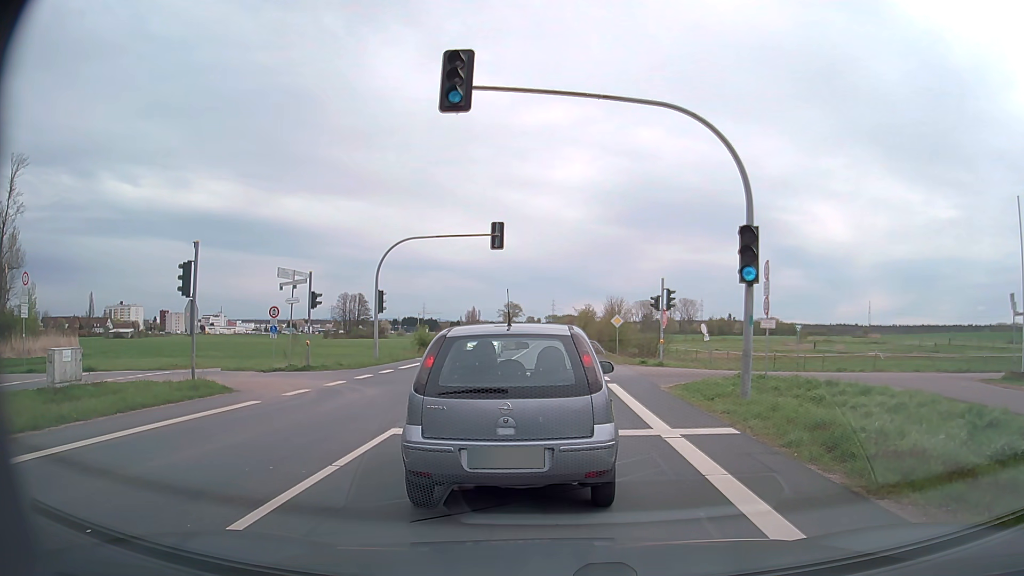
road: secondary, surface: asphalt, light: Day
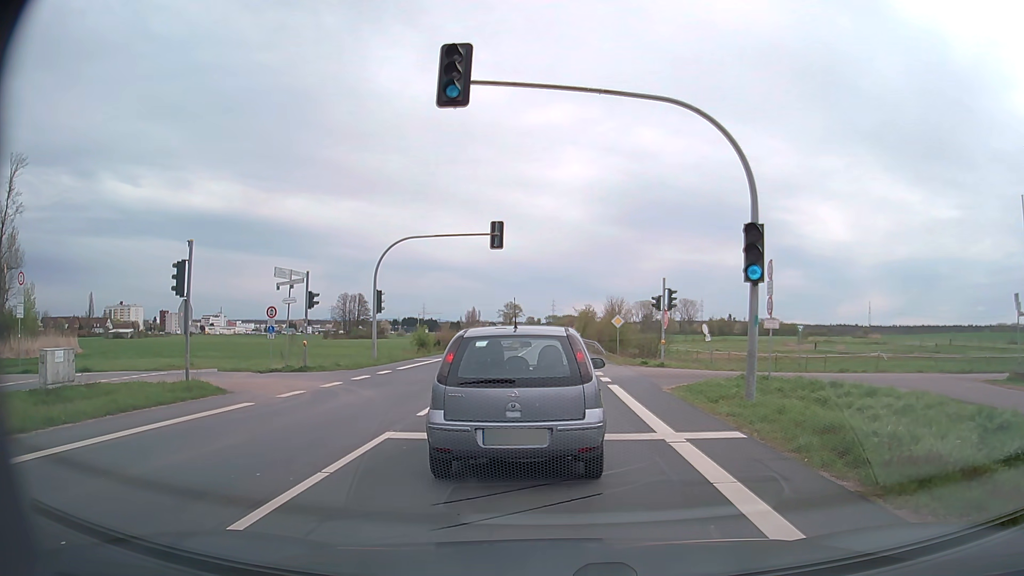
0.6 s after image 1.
(0.0, +0.4) m; 0°
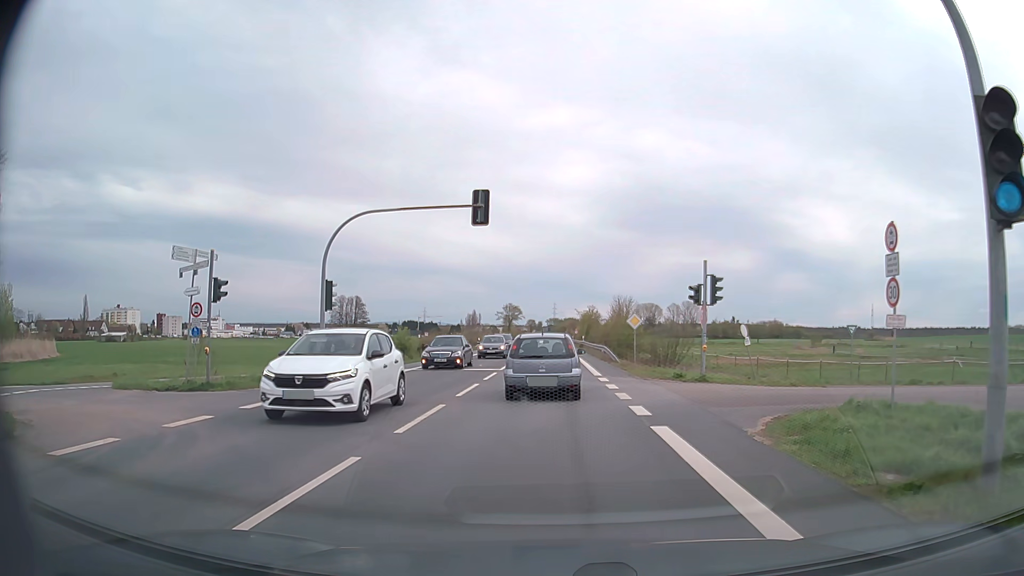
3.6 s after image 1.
(-0.2, +8.2) m; -1°
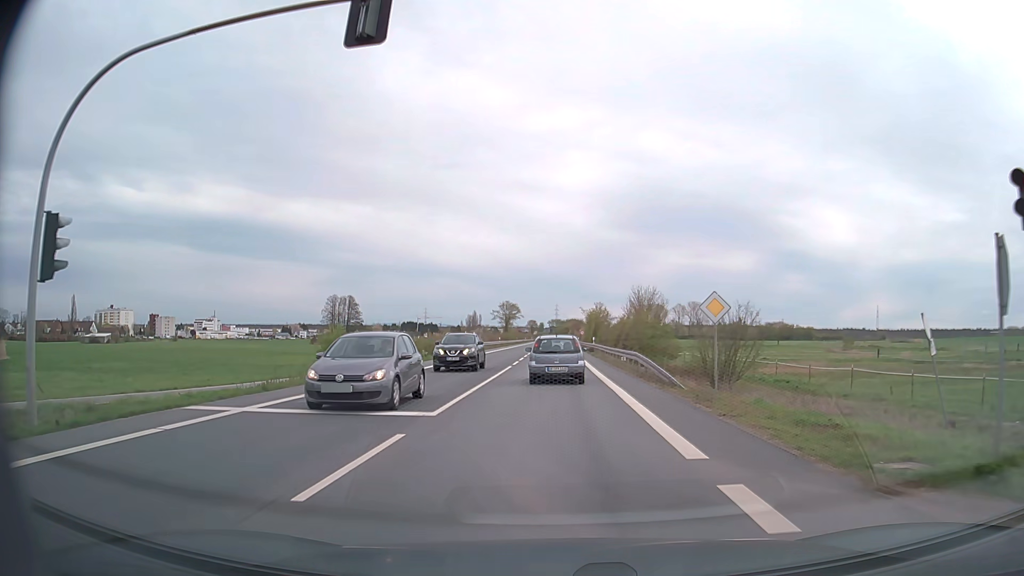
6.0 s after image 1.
(0.0, +16.5) m; 0°
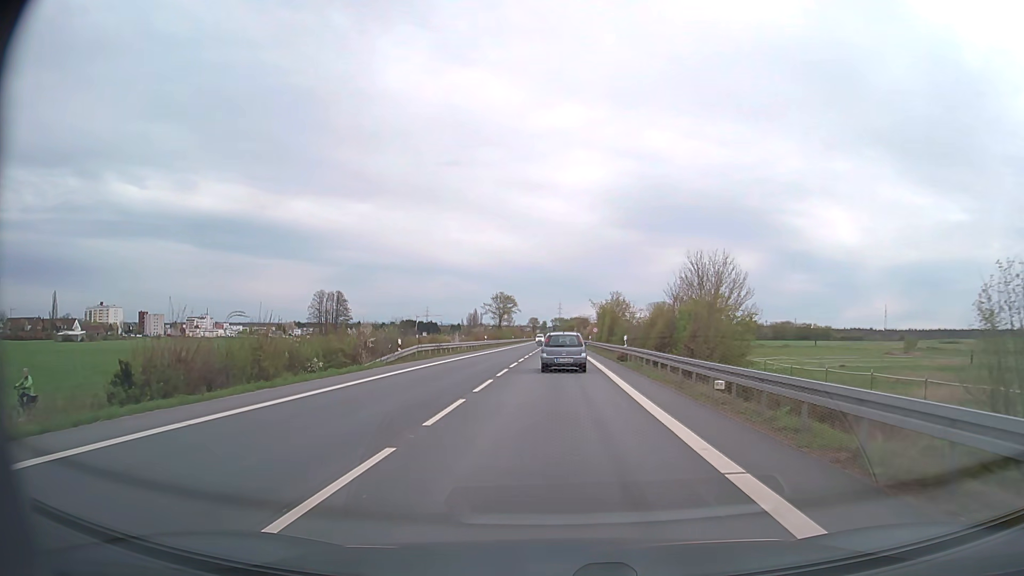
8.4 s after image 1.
(0.0, +24.7) m; 0°
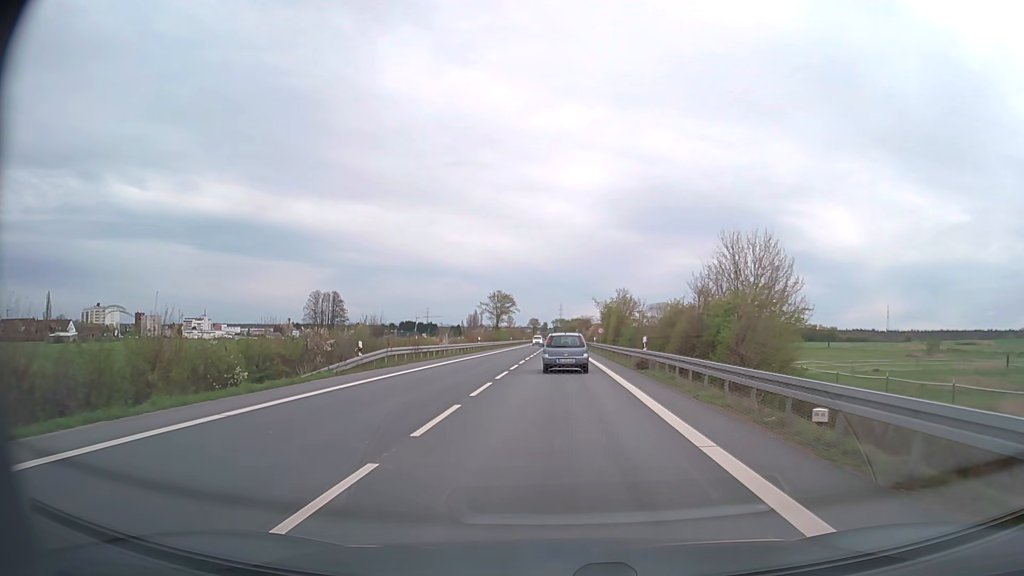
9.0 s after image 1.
(0.0, +7.3) m; 0°
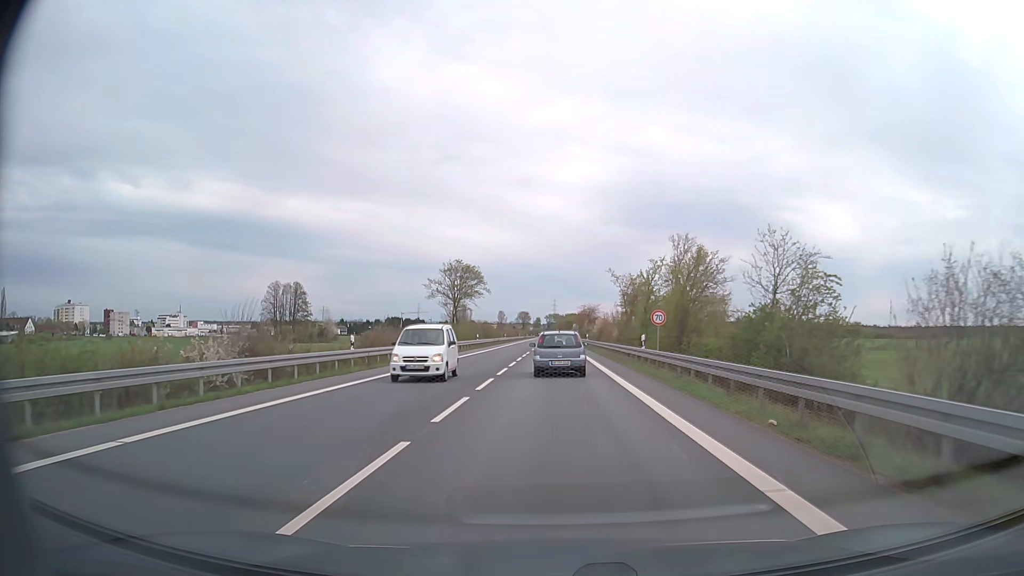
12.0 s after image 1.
(+0.3, +41.1) m; +1°
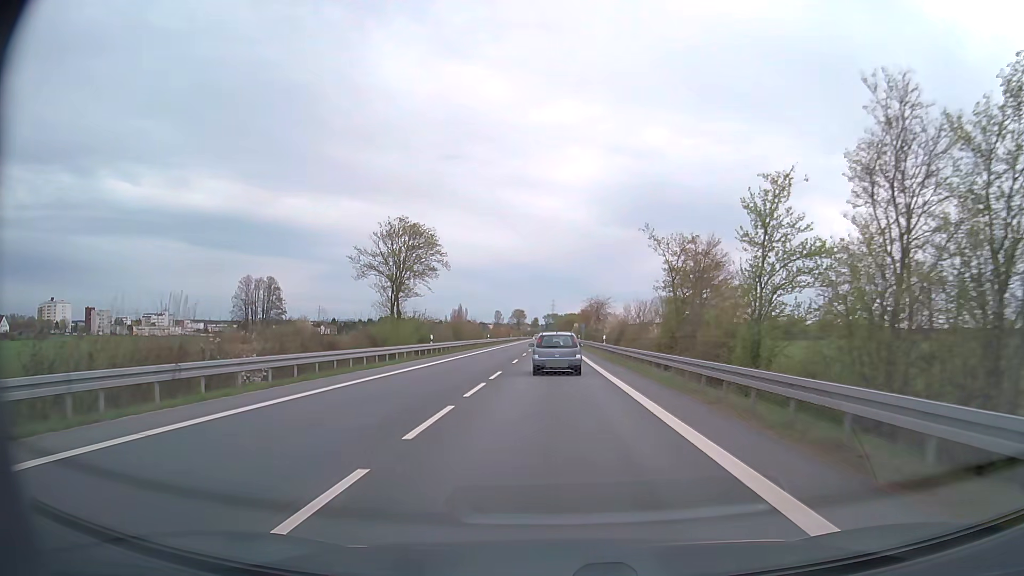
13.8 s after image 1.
(+0.1, +26.0) m; 0°
(0, +10) (0, +20) (0, +30) (0, +40) (0, +50) (0, +60) (0, +70) (0, +80) (0, +90) (0, +100) m
